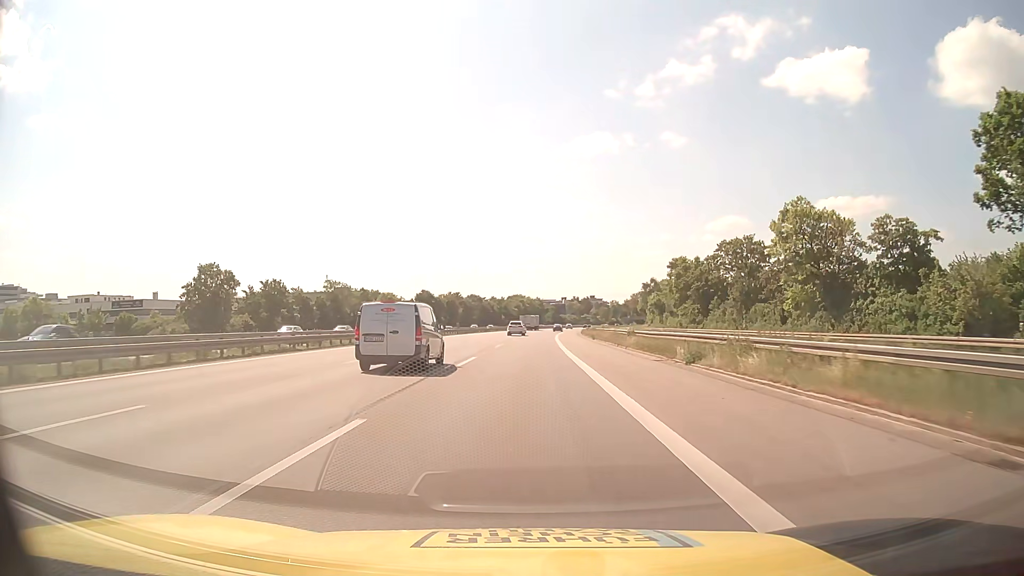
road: motorway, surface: asphalt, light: Day
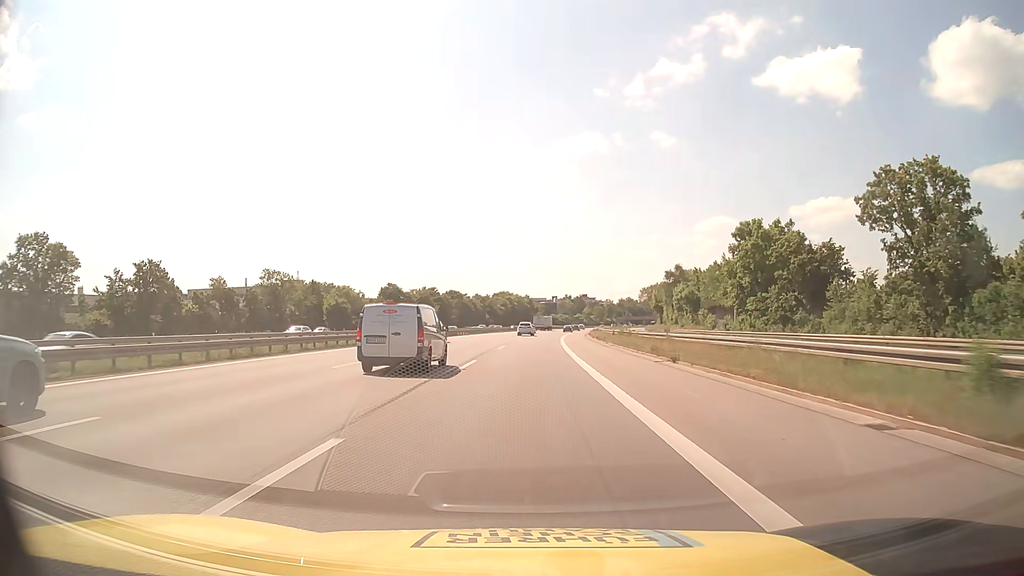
(+0.4, +37.5) m; +1°
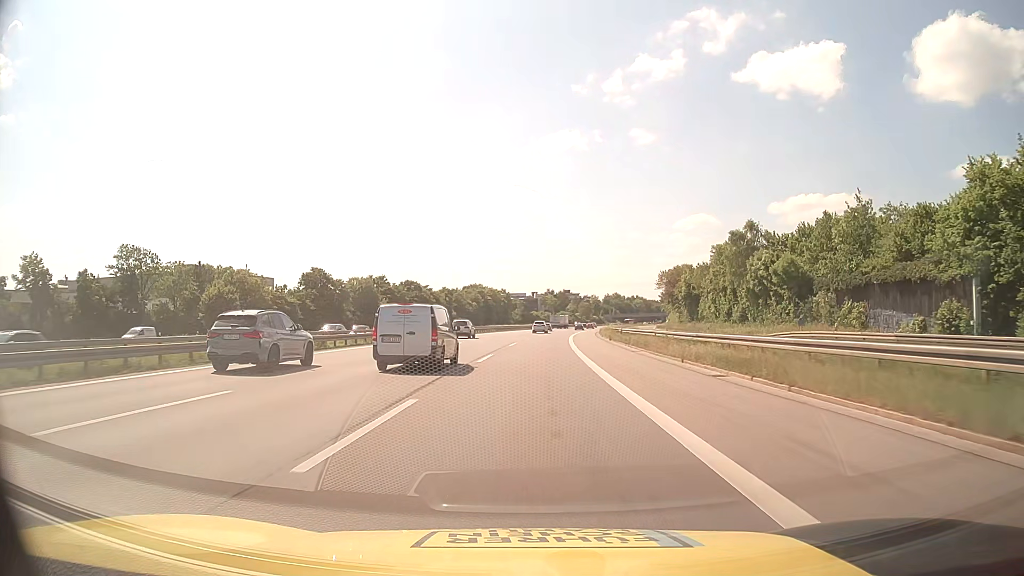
(+0.6, +49.5) m; +2°
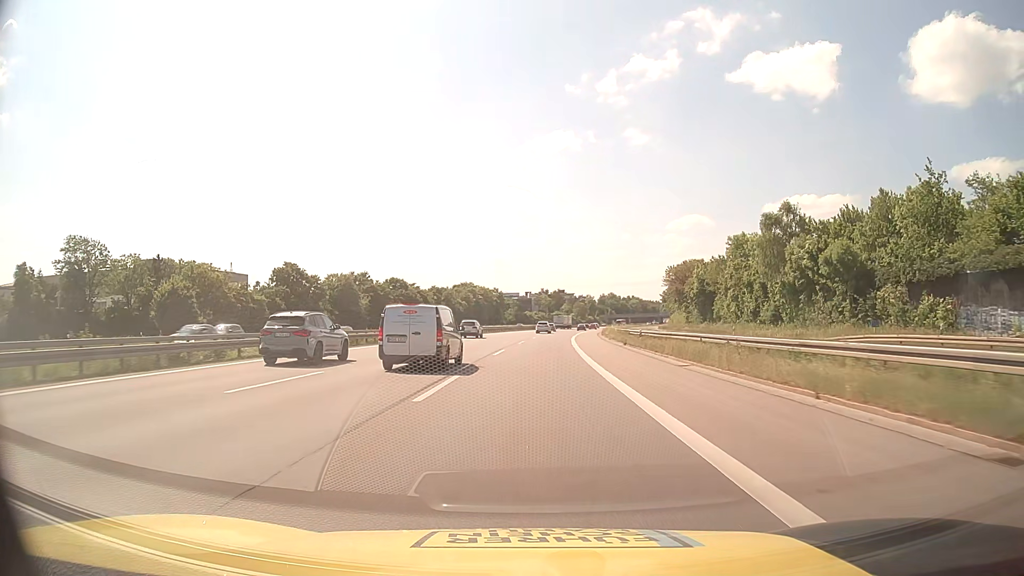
(0.0, +12.3) m; 0°
(0, +10) (0, +20) (0, +30) (+1, +40) (+1, +50) (+2, +60) (+3, +70) (+3, +80) (+4, +90) (+6, +100) m
